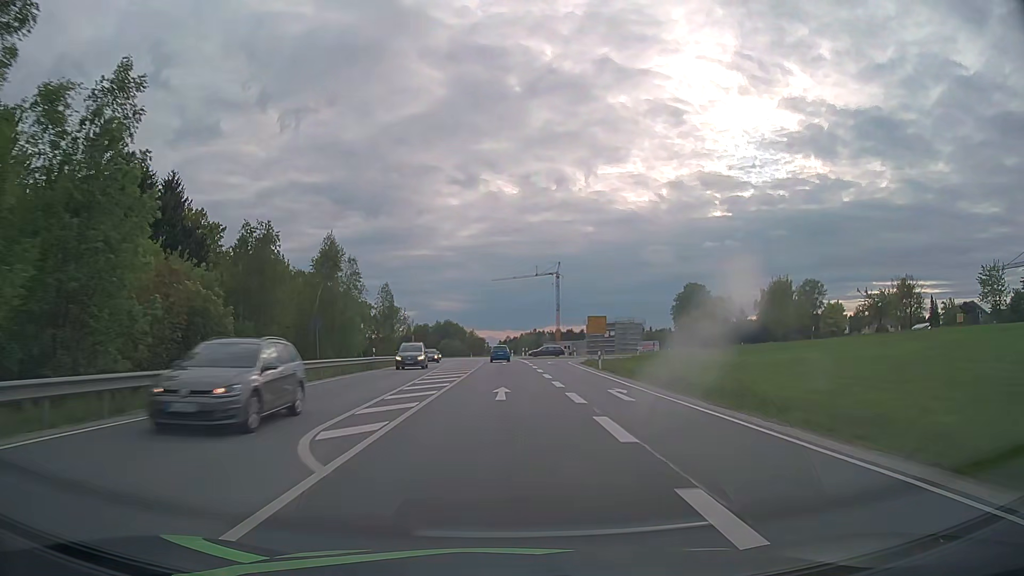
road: secondary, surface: asphalt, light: Day
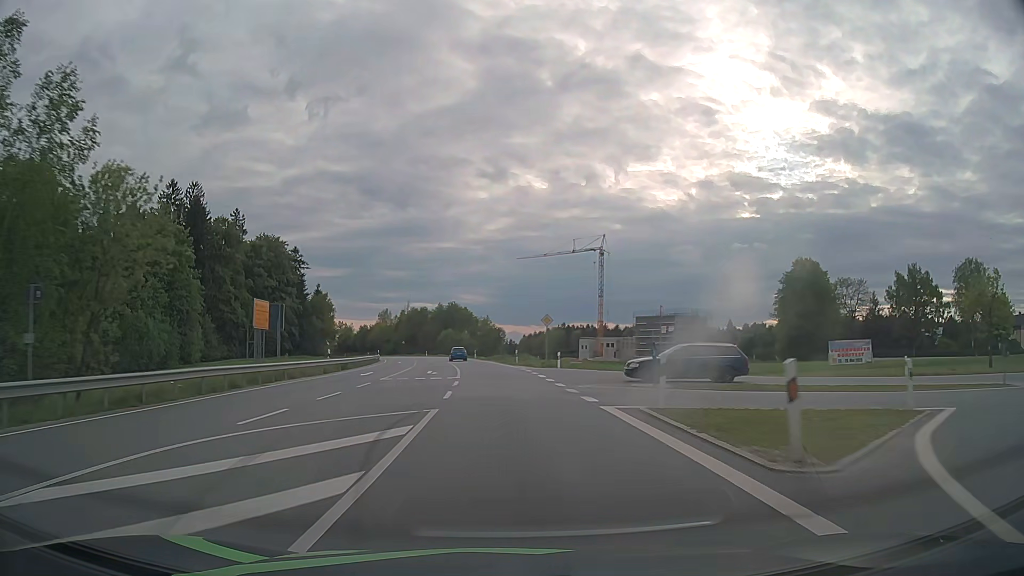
(-0.6, +61.9) m; -2°
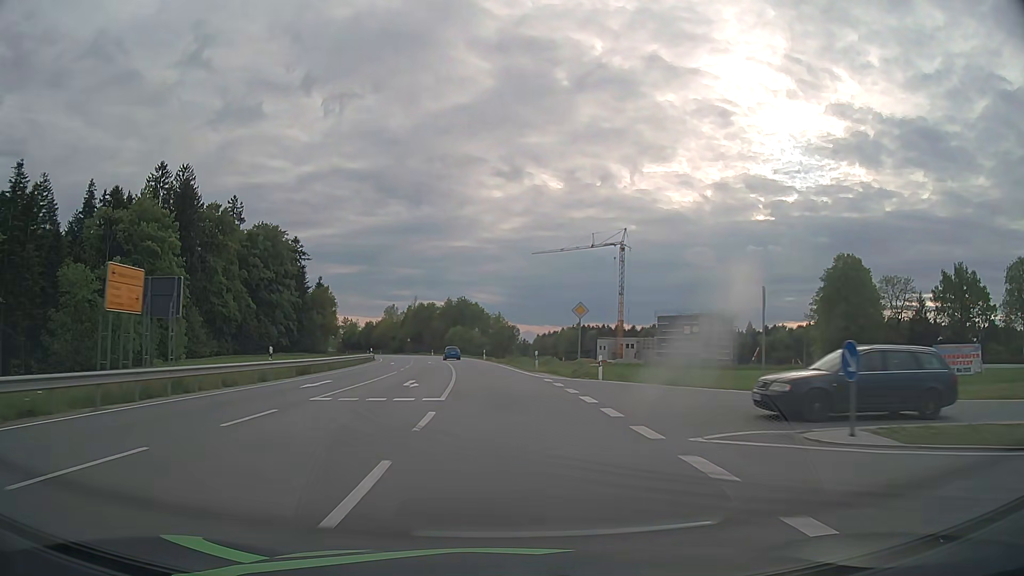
(-0.1, +12.4) m; -1°
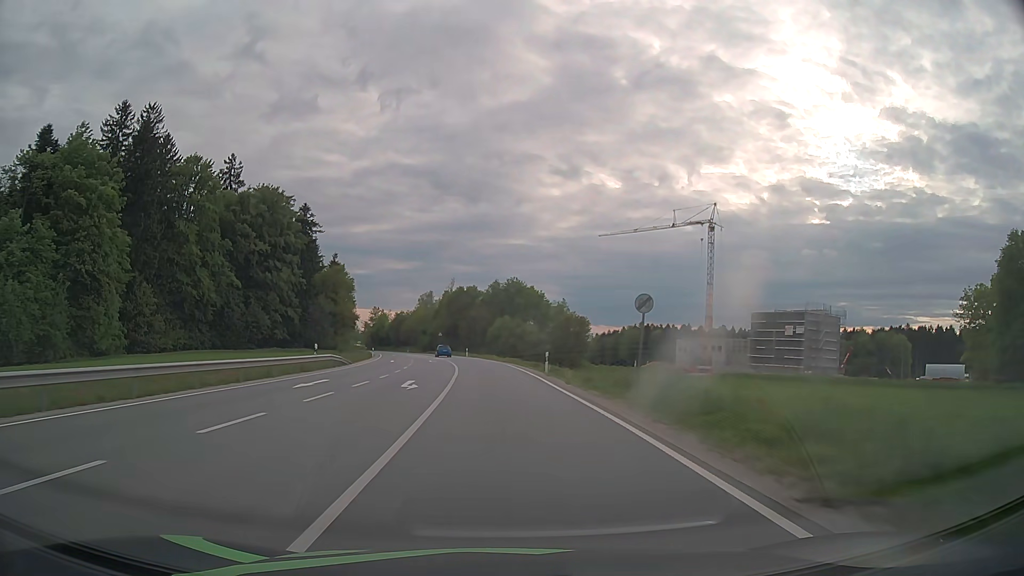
(-1.5, +37.5) m; -5°
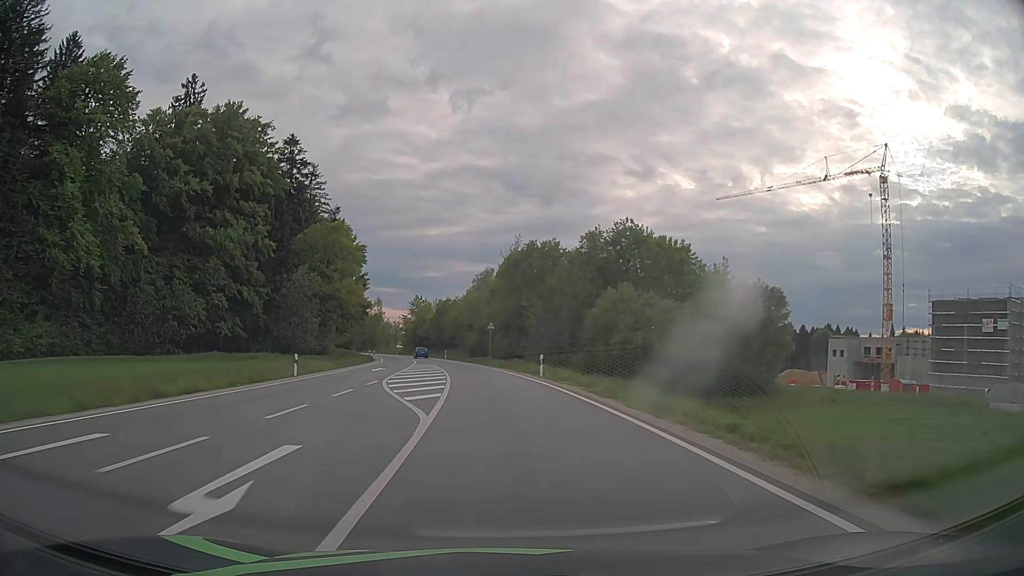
(-2.6, +52.0) m; -6°
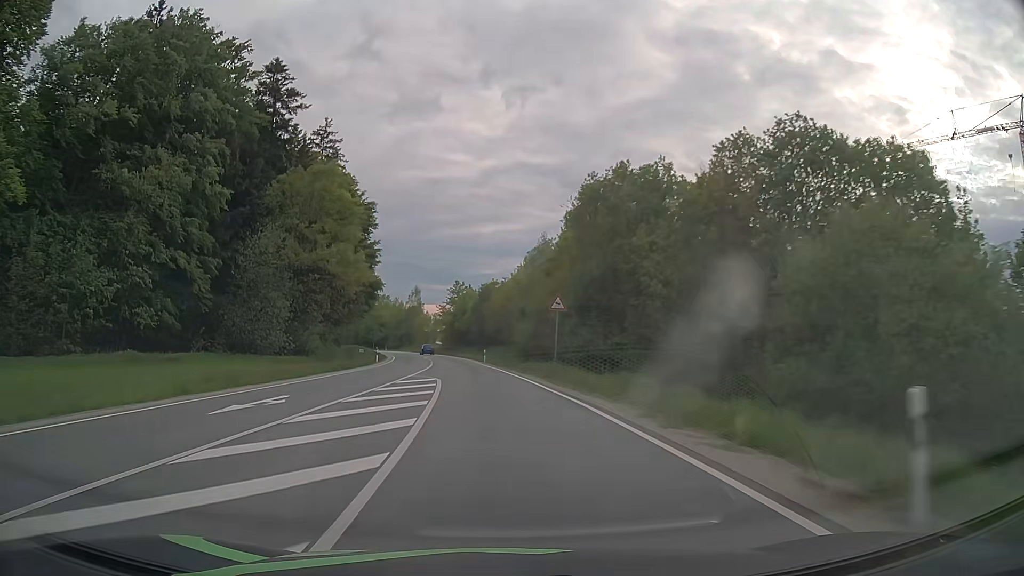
(-1.0, +27.5) m; -5°
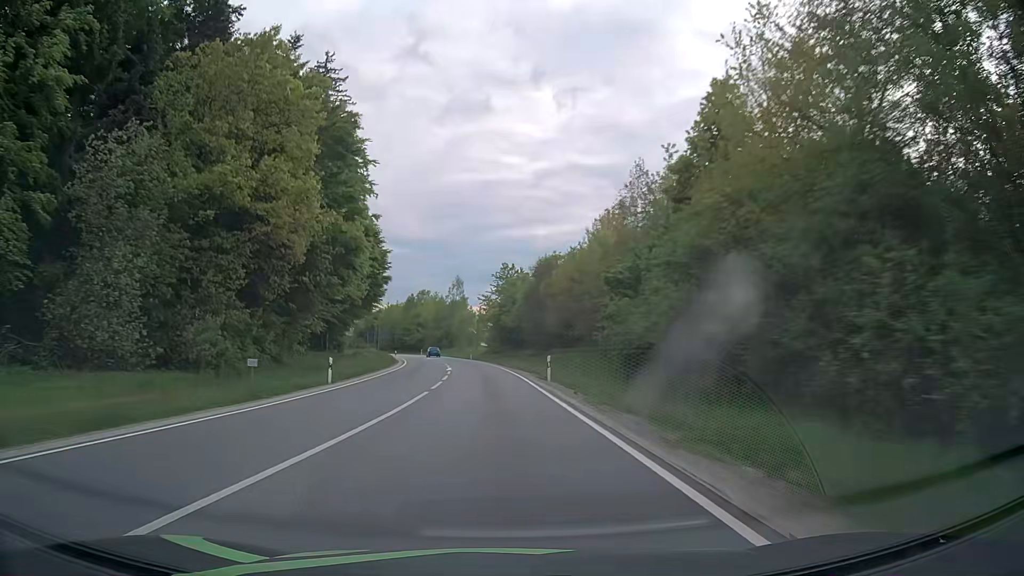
(-1.1, +28.2) m; -5°
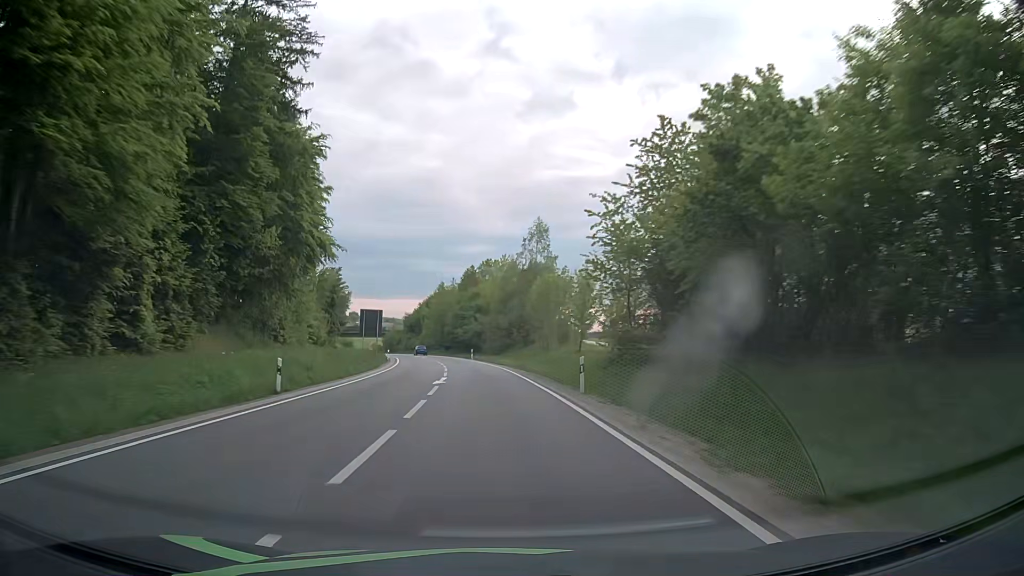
(-3.7, +58.7) m; -7°
(0, +10) (-1, +20) (-1, +30) (-2, +40) (-3, +50) (-5, +60) (-6, +70) (-8, +79) (-10, +89) (-13, +99) m
